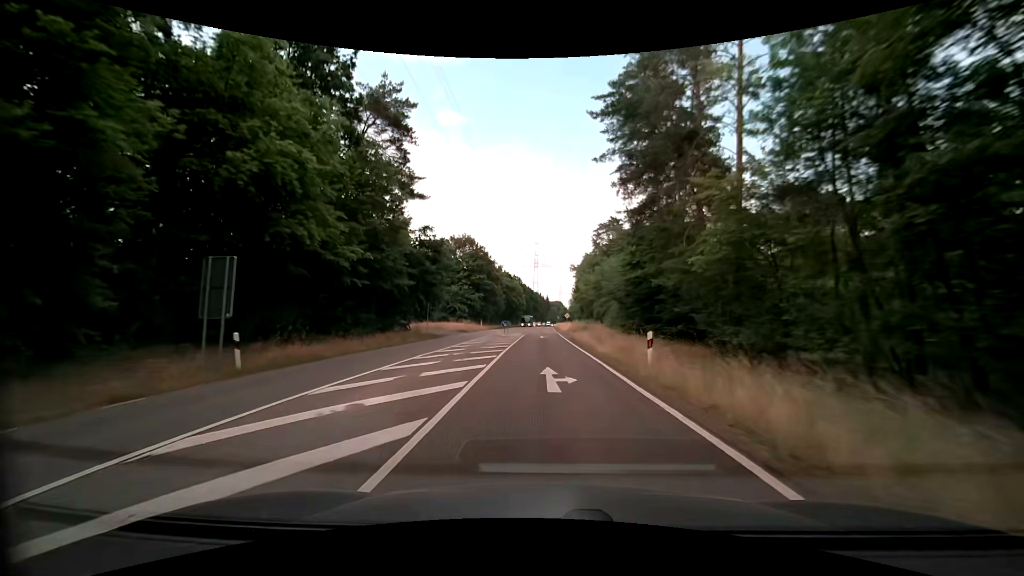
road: secondary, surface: asphalt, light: Day
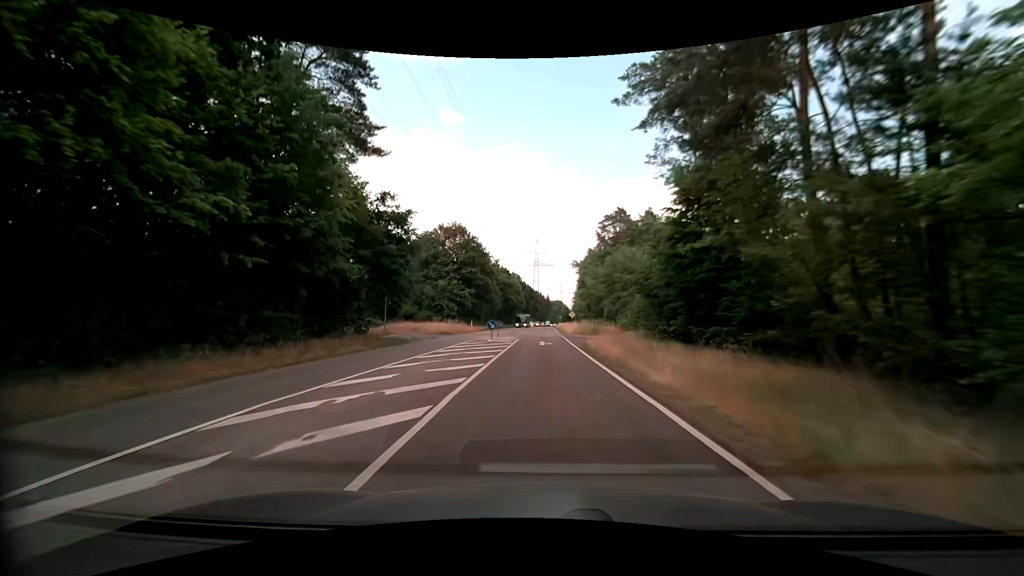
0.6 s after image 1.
(0.0, +11.1) m; 0°
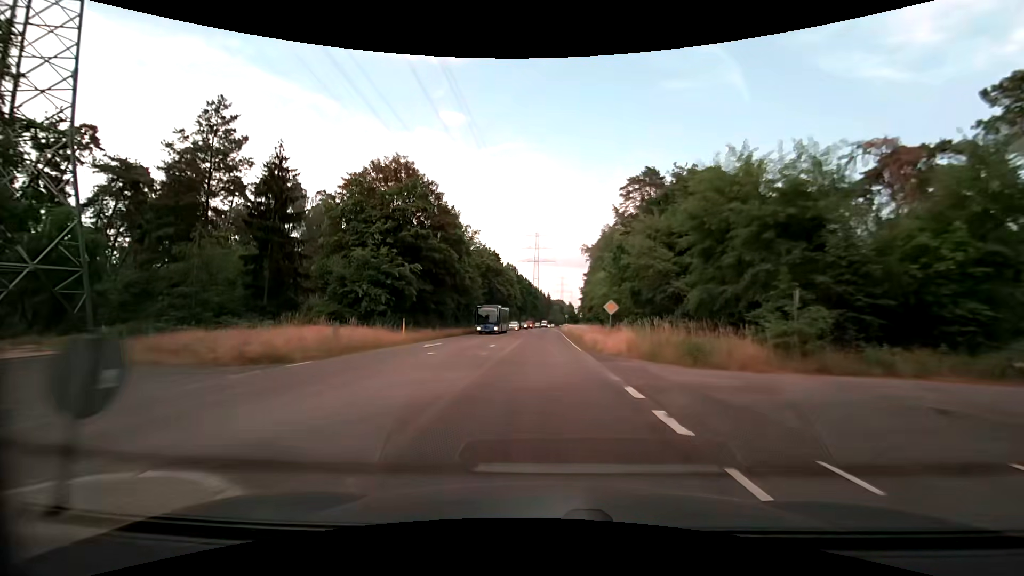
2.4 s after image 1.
(-0.1, +33.4) m; 0°
(0, +10) (0, +20) (0, +30) (0, +40) (0, +50) (0, +60) (0, +70) (0, +80) (0, +90) (0, +100) m
